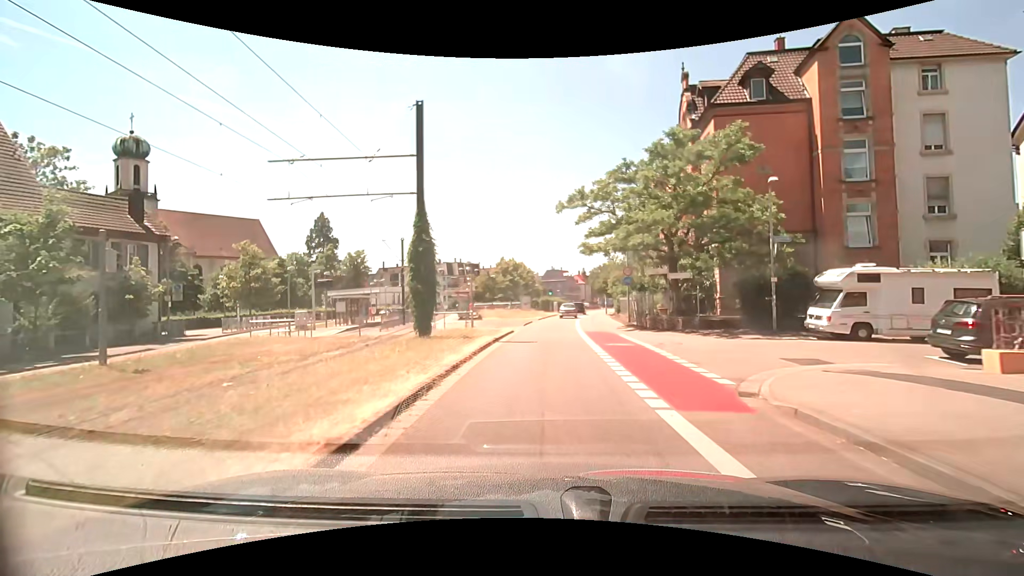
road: secondary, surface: asphalt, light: Day
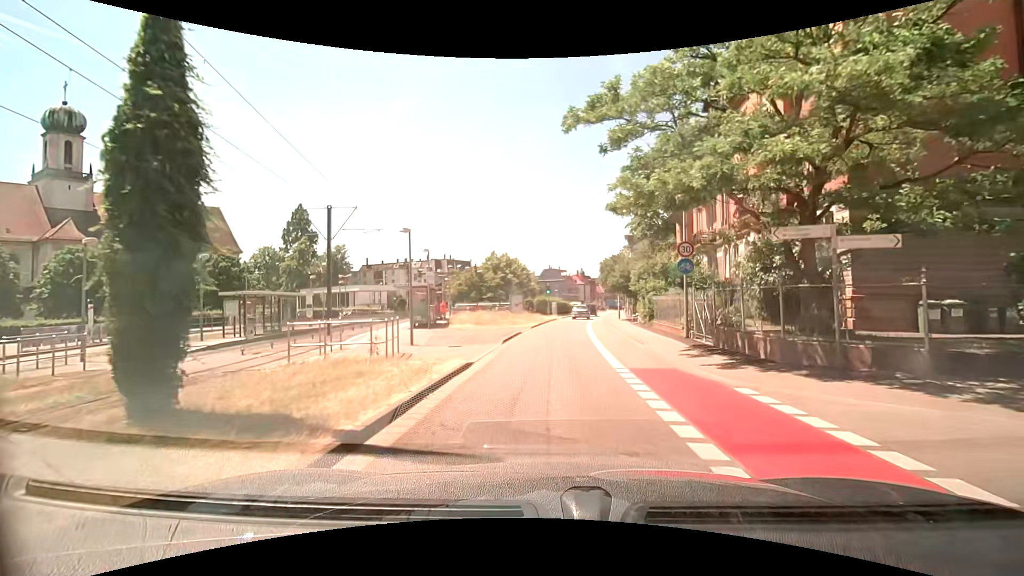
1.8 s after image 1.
(0.0, +13.3) m; +1°
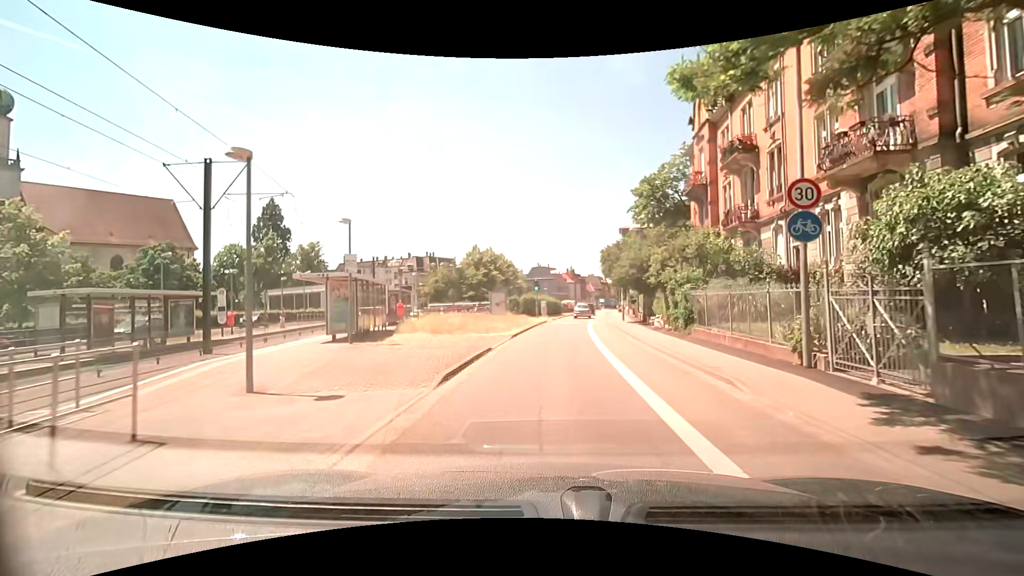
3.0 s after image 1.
(0.0, +8.9) m; +1°
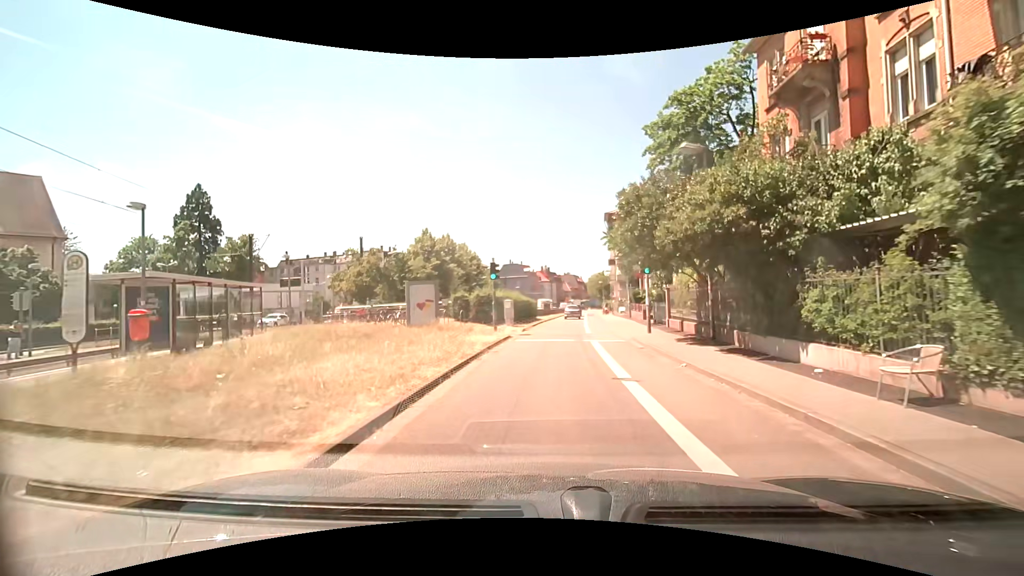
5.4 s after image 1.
(+0.4, +18.0) m; +3°
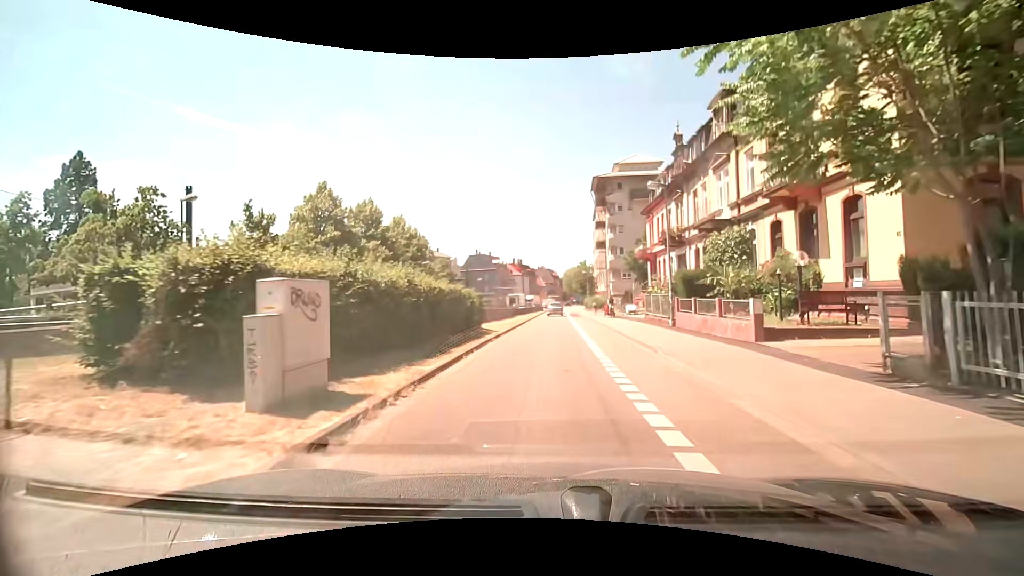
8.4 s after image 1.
(+0.6, +22.5) m; +3°
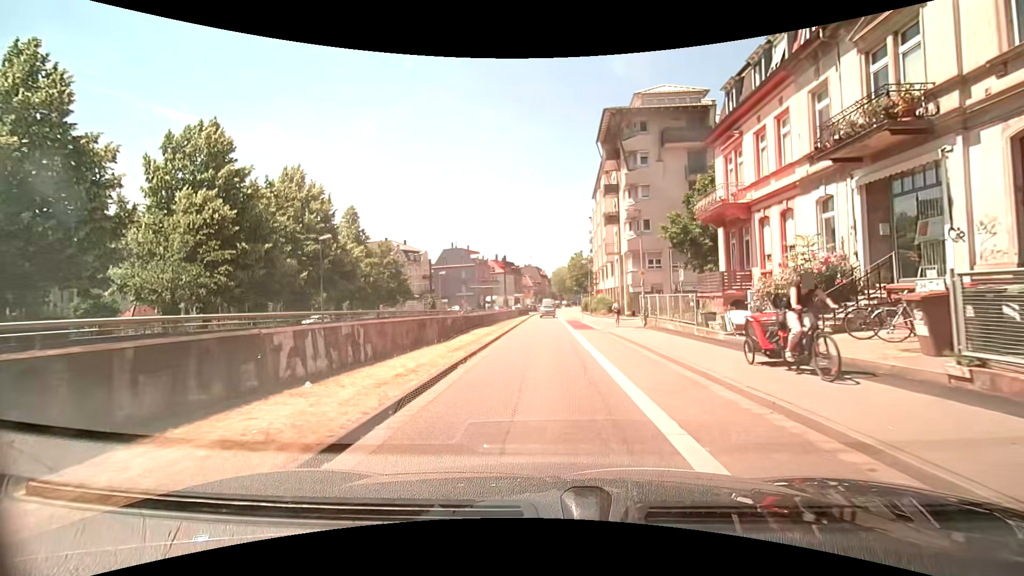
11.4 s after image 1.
(0.0, +22.3) m; 0°
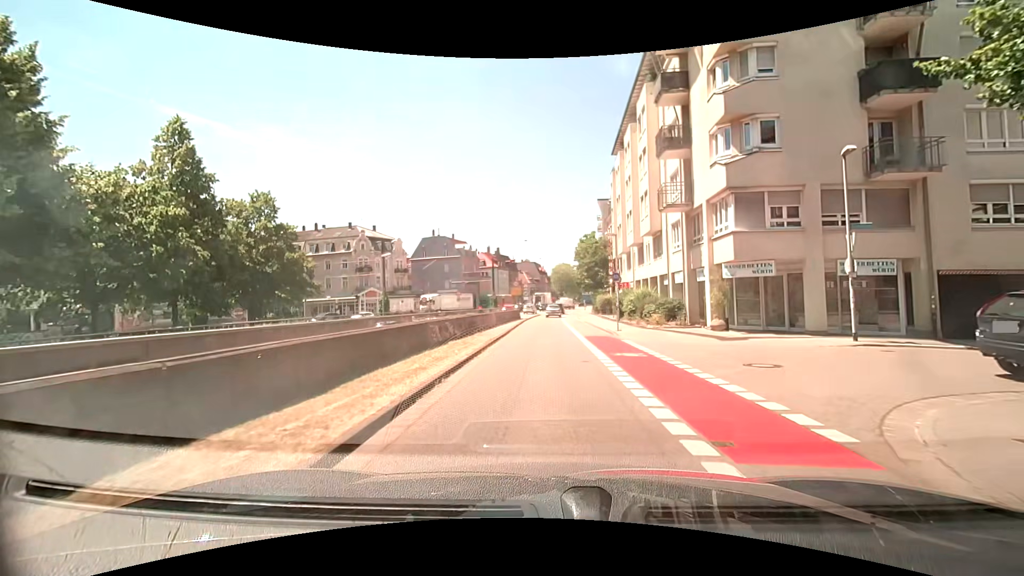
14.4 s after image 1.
(+0.2, +22.5) m; +1°
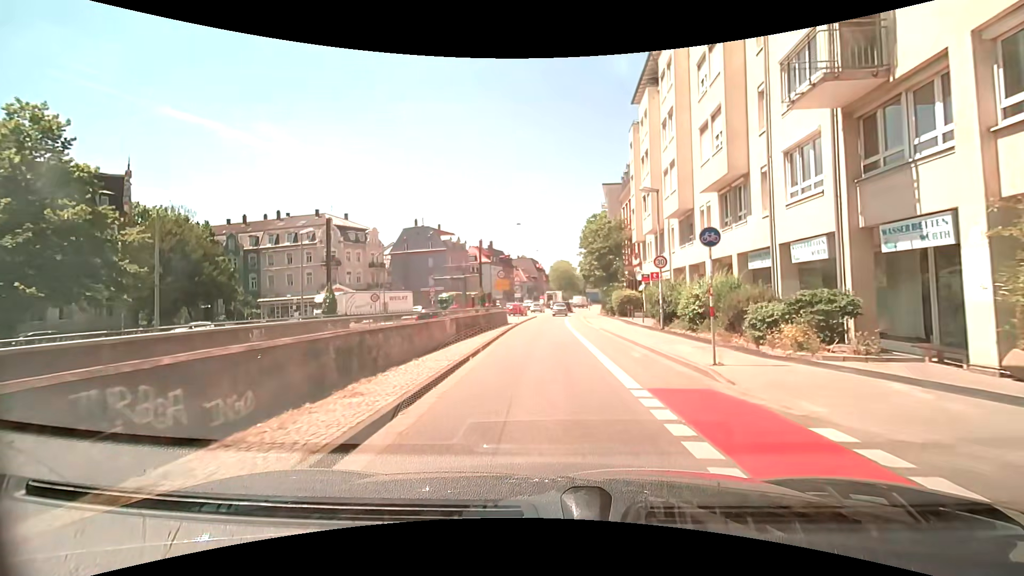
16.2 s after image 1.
(0.0, +13.6) m; 0°
(0, +10) (0, +20) (0, +30) (0, +40) (+1, +50) (+1, +60) (+2, +70) (+4, +80) (+5, +90) (+7, +100) m
